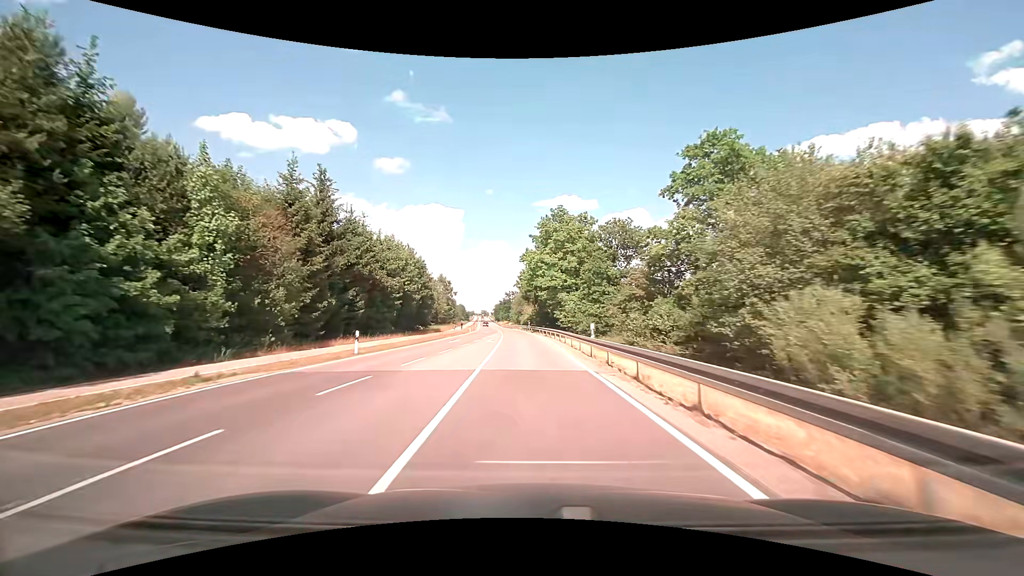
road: tertiary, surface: asphalt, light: Day
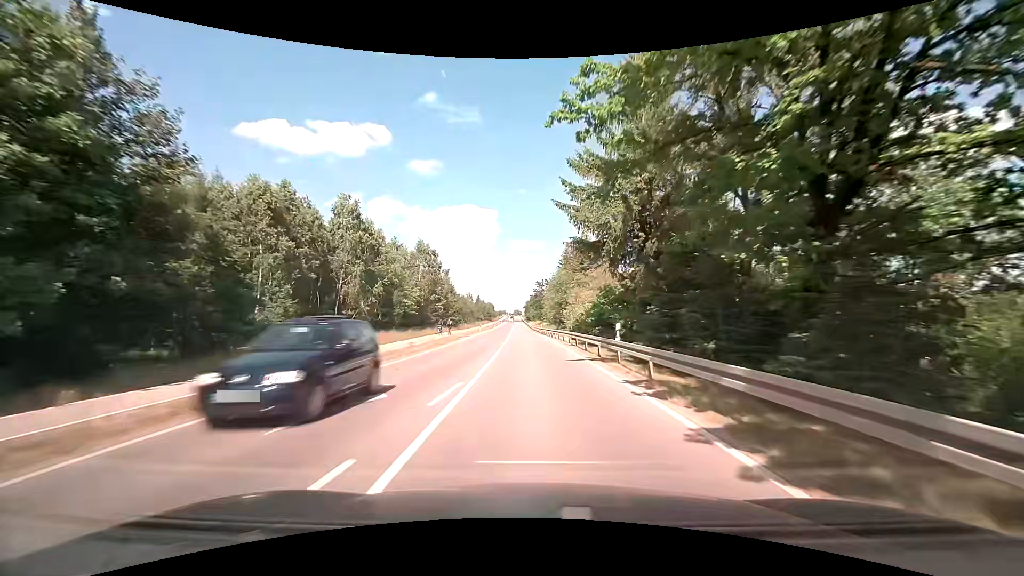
(-2.3, +55.8) m; -5°
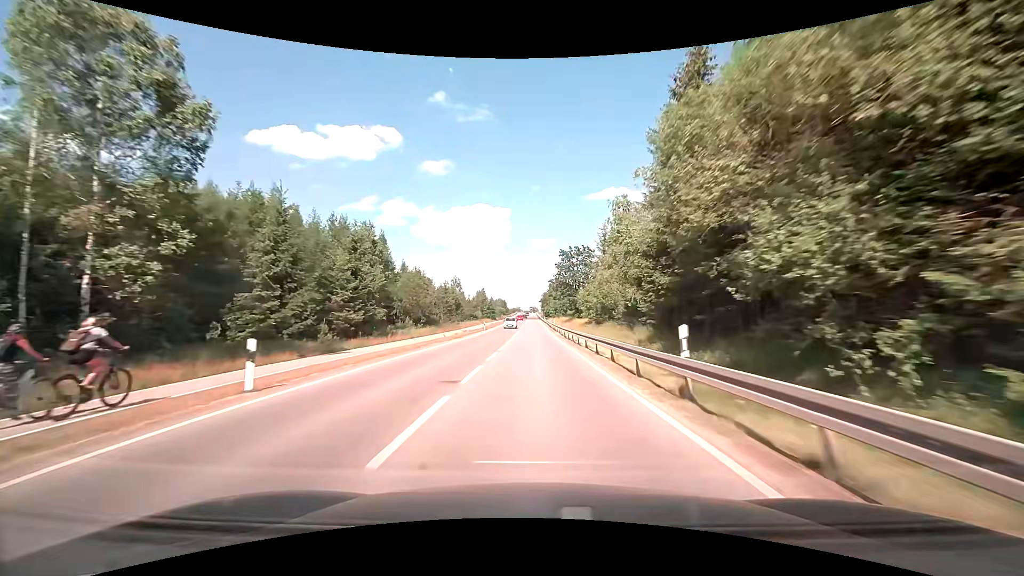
(-0.7, +59.4) m; -1°
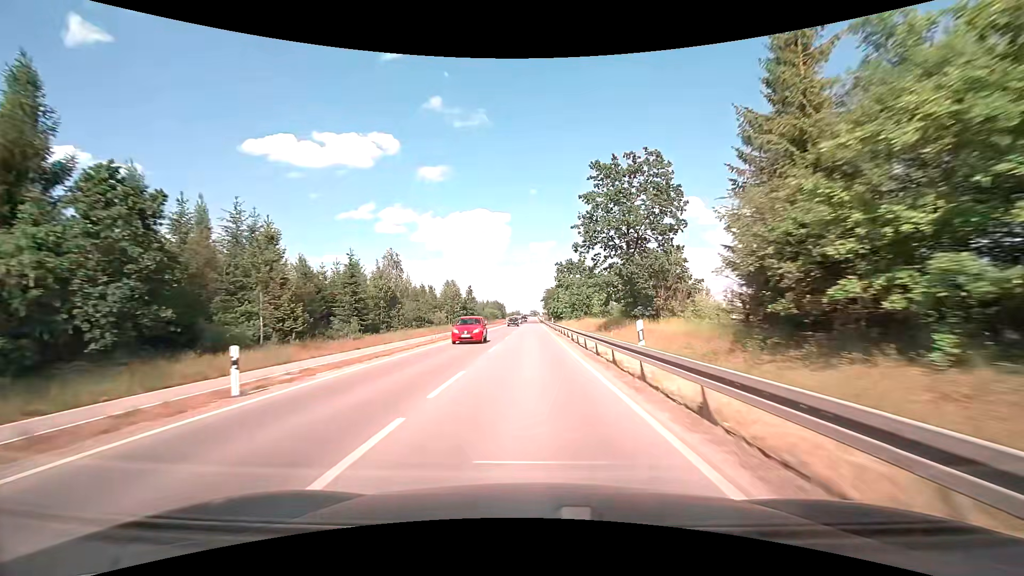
(+0.1, +50.0) m; 0°
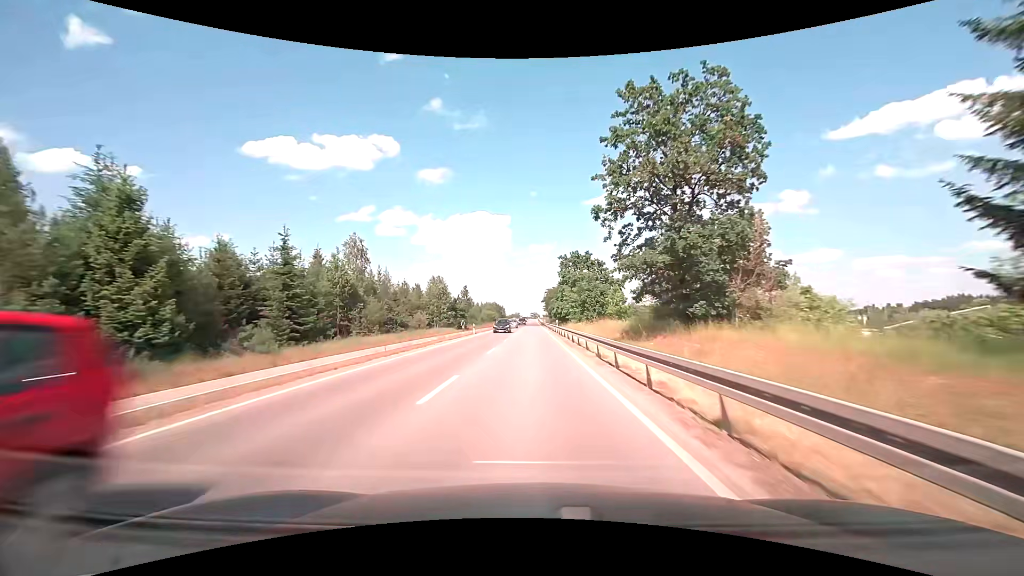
(0.0, +12.8) m; 0°
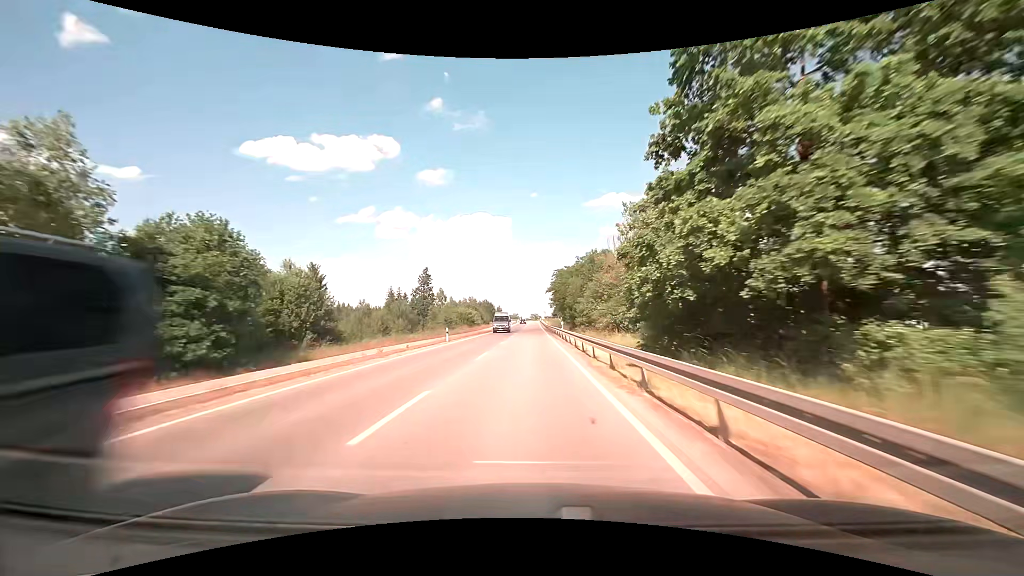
(-0.2, +64.6) m; 0°
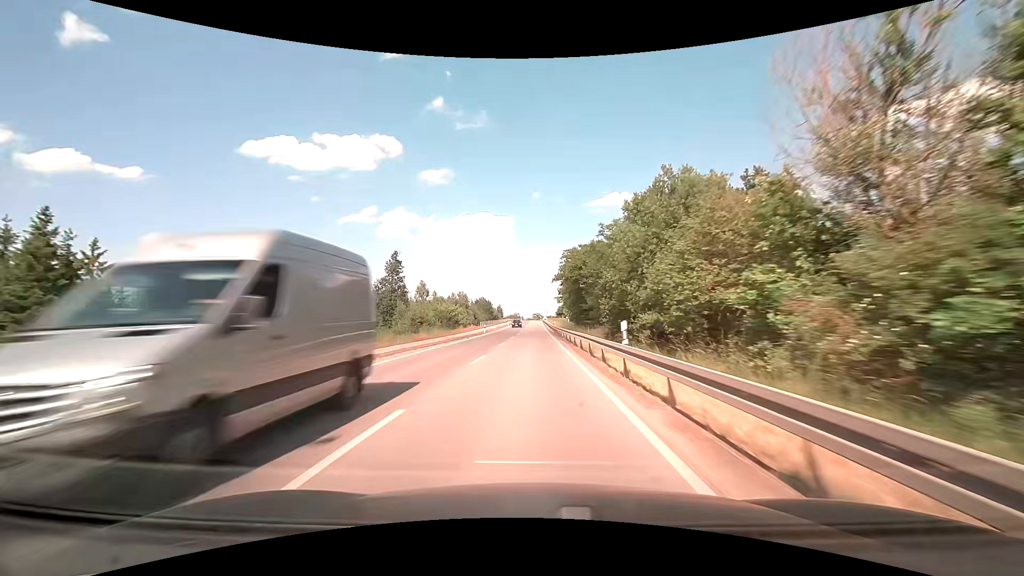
(0.0, +26.0) m; 0°
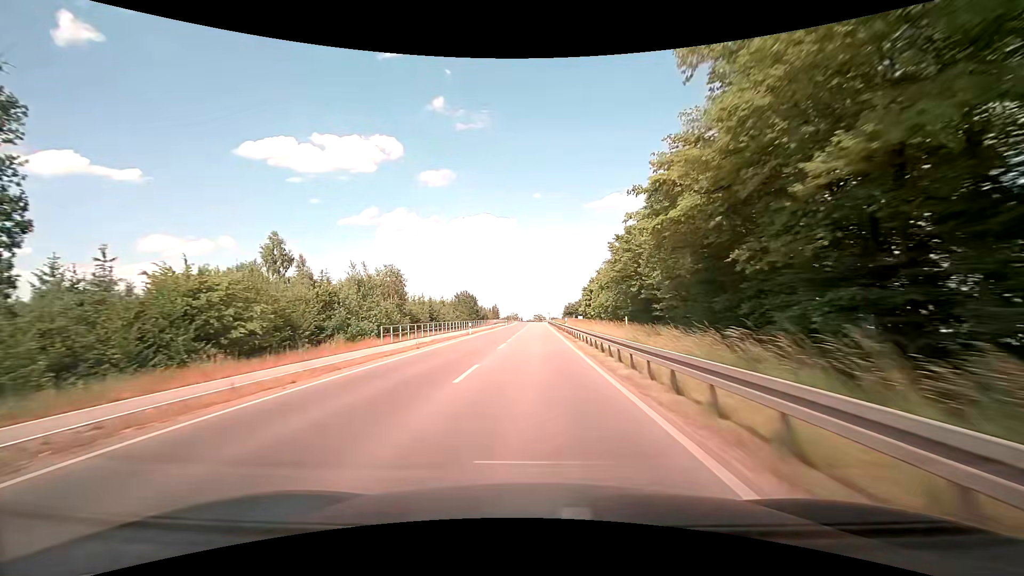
(0.0, +65.2) m; 0°
(0, +10) (0, +20) (0, +30) (0, +40) (0, +50) (0, +60) (+1, +70) (+1, +80) (+1, +90) (+1, +100) m
